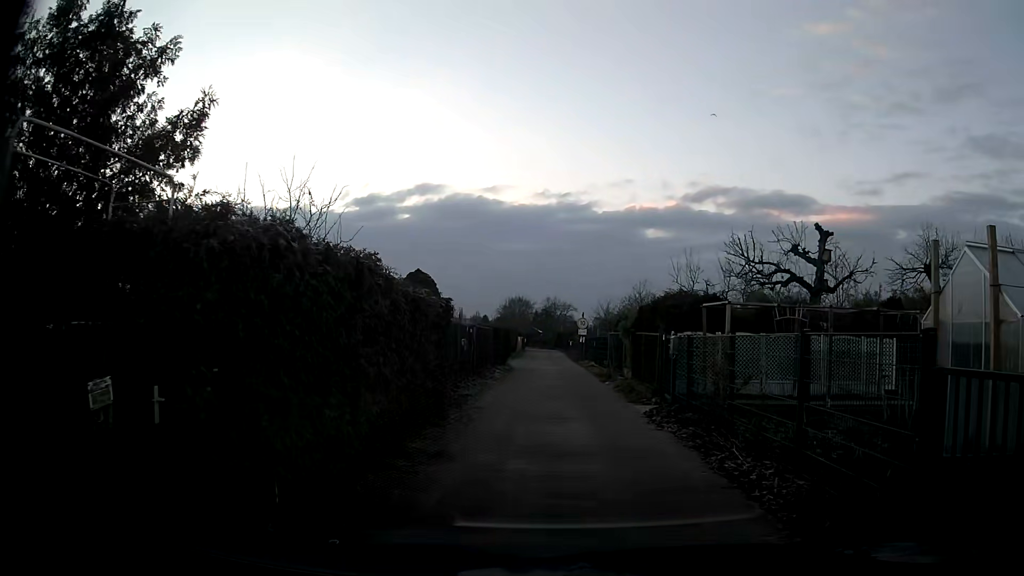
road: residential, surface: asphalt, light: Day
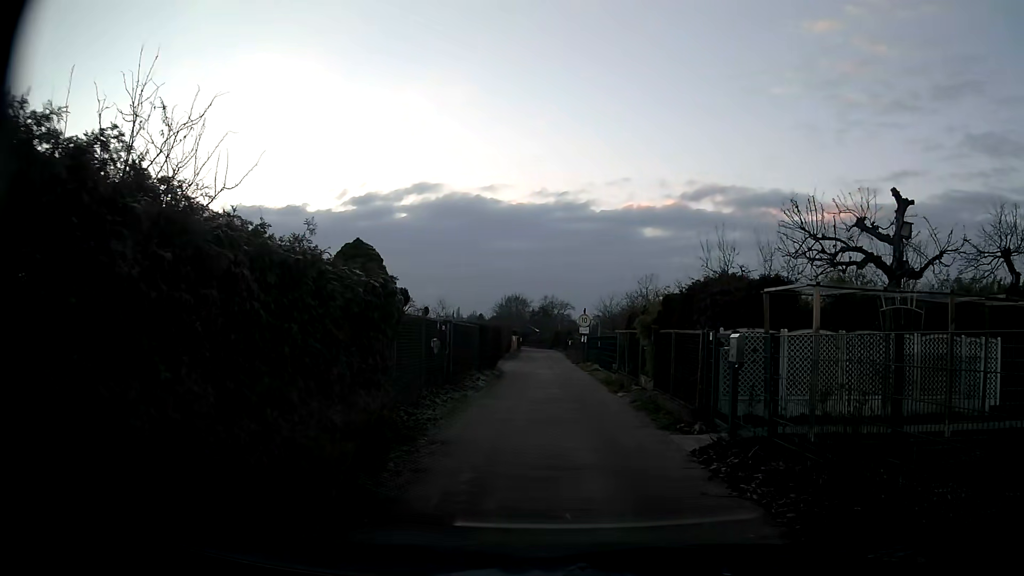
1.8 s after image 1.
(0.0, +4.3) m; 0°
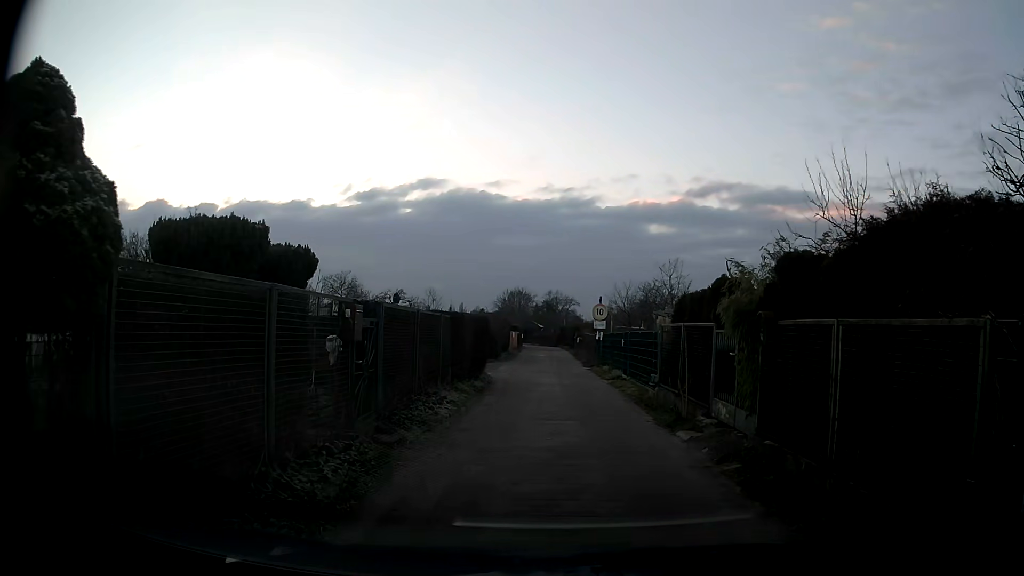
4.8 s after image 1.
(0.0, +6.9) m; -1°
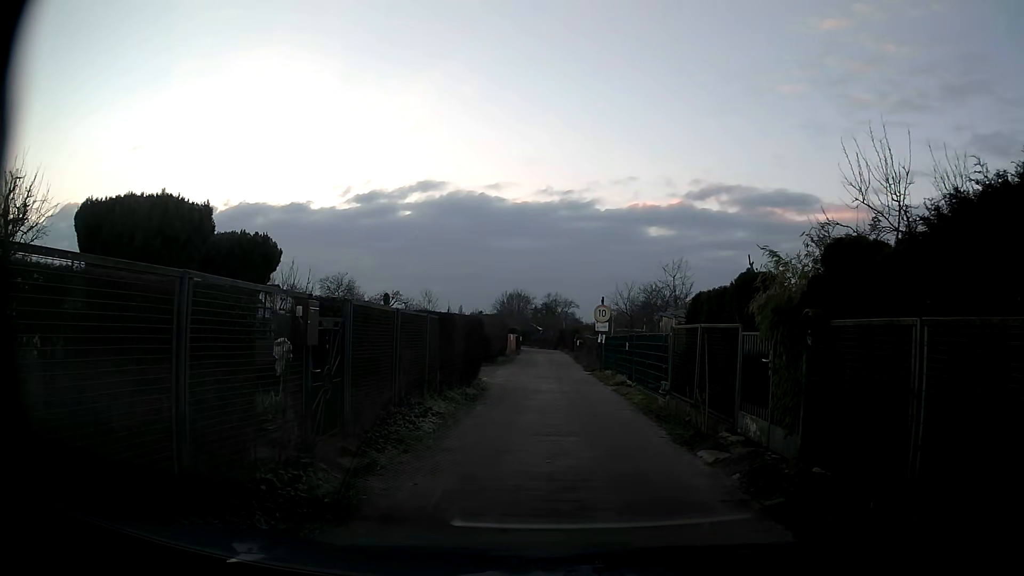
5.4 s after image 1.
(0.0, +1.4) m; 0°
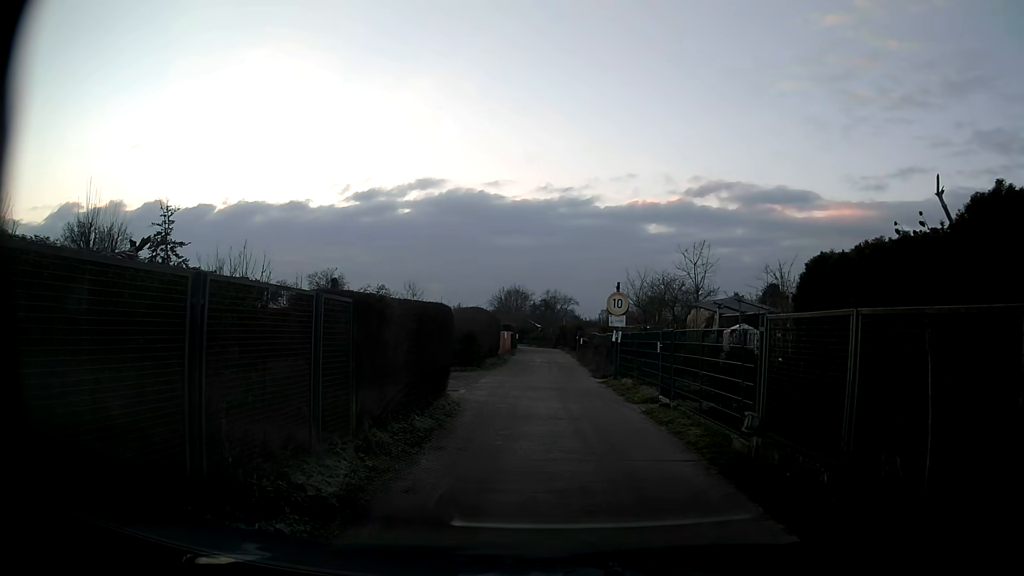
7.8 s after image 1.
(+0.1, +5.5) m; 0°
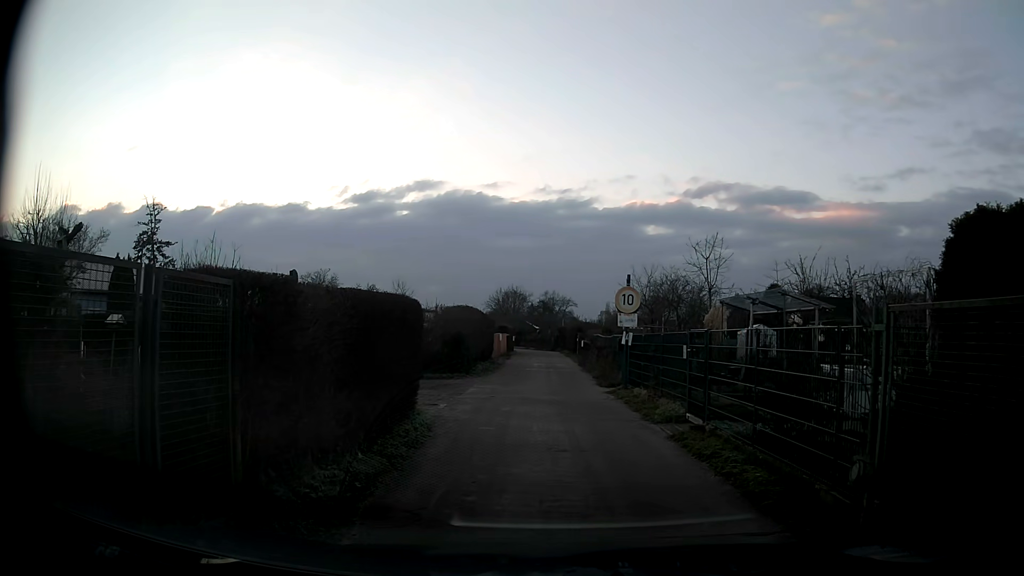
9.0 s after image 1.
(+0.1, +2.7) m; 0°
